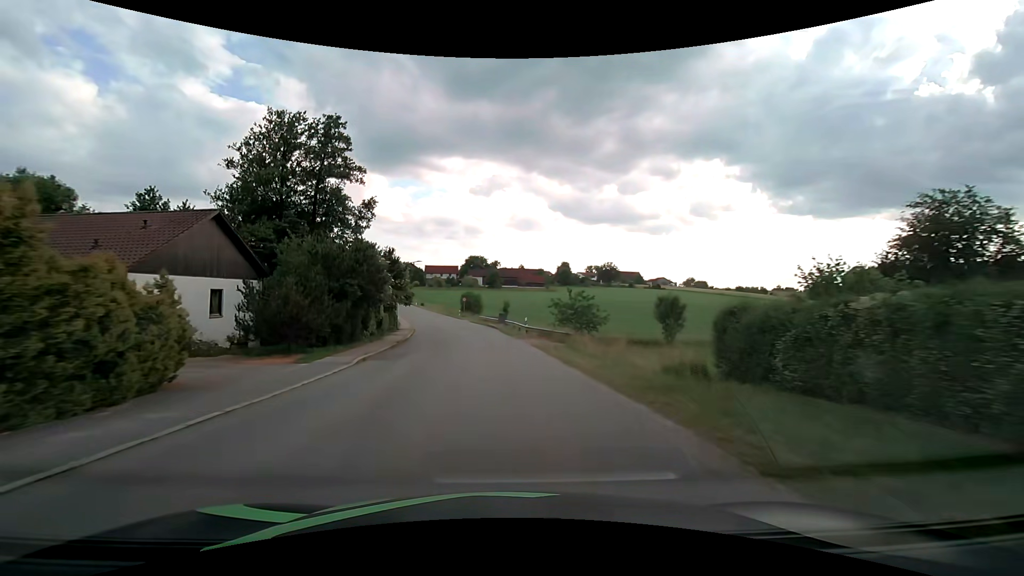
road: tertiary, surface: asphalt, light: Day
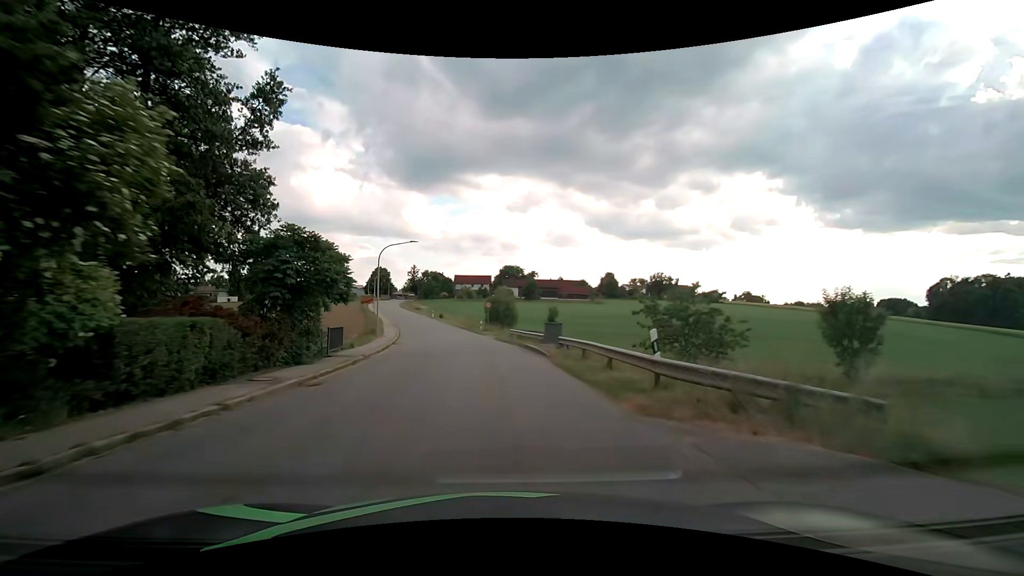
(-0.7, +23.8) m; -4°
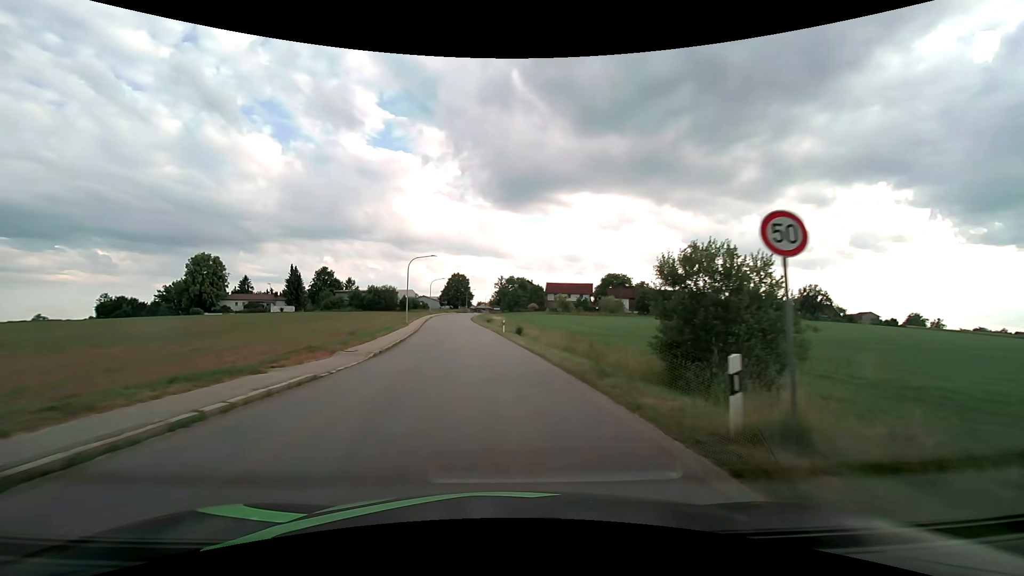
(-3.7, +39.5) m; -11°
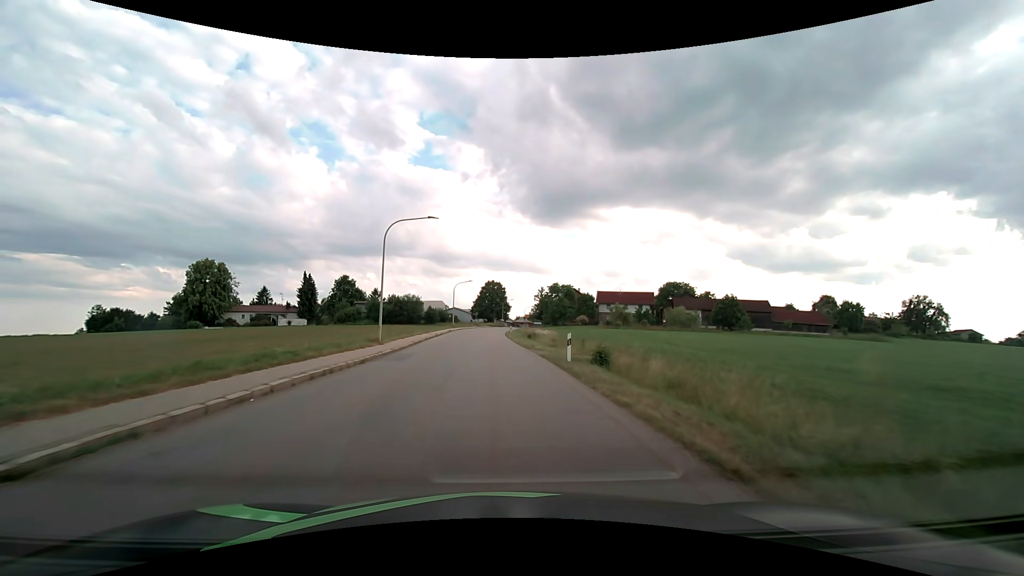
(-1.0, +23.7) m; -4°
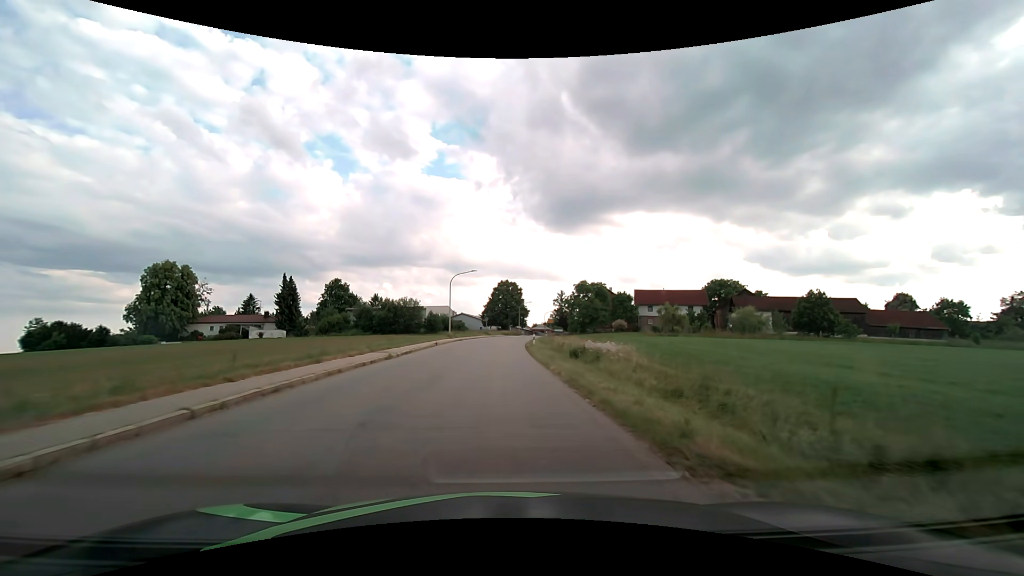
(-0.4, +23.1) m; -2°
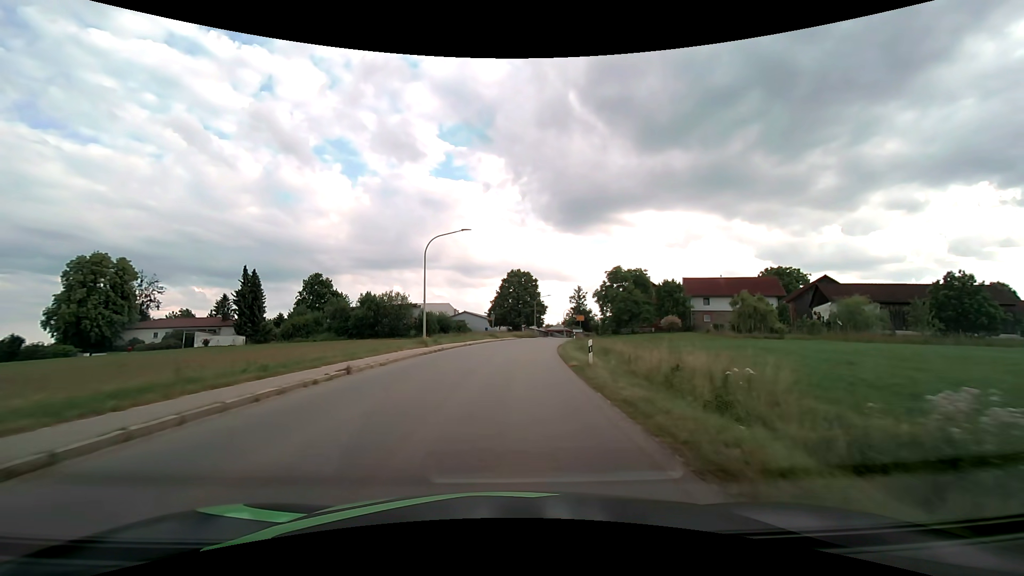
(-0.4, +22.9) m; -1°
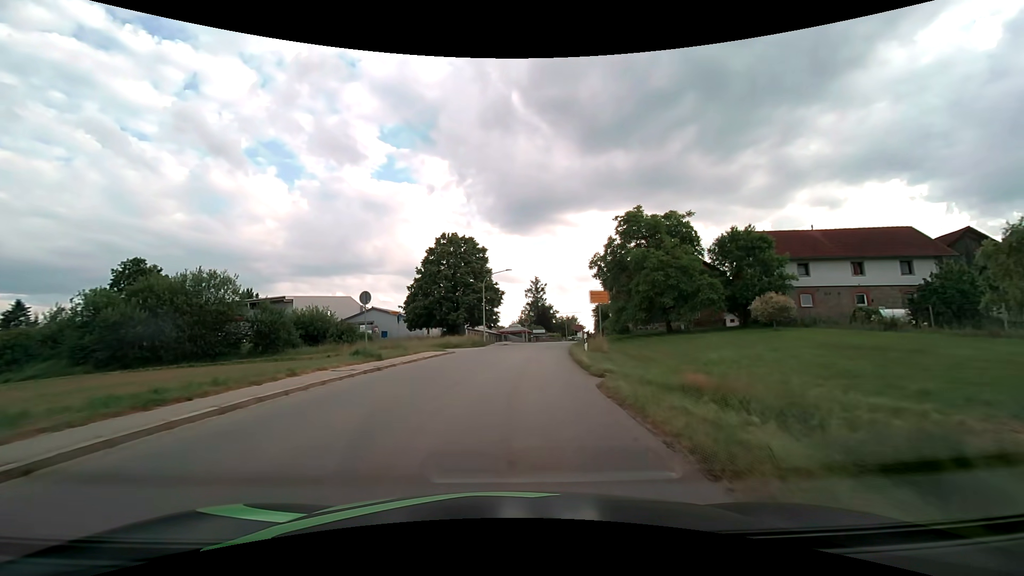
(+1.8, +38.7) m; +6°
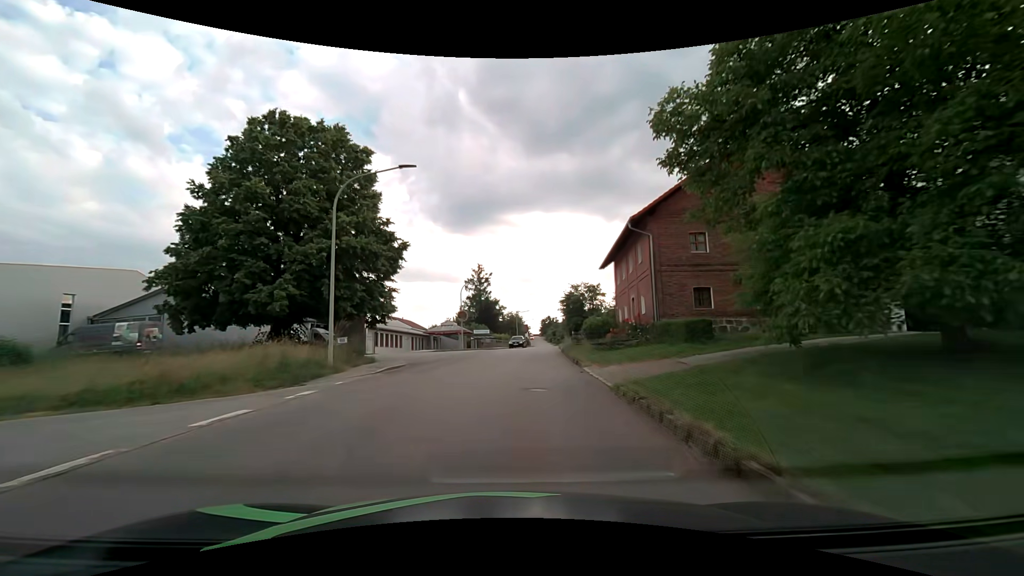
(+1.6, +31.4) m; +7°
(0, +10) (+1, +20) (+1, +30) (+2, +40) (+3, +50) (+4, +60) (+5, +70) (+6, +80) (+7, +90) (+8, +100) m
